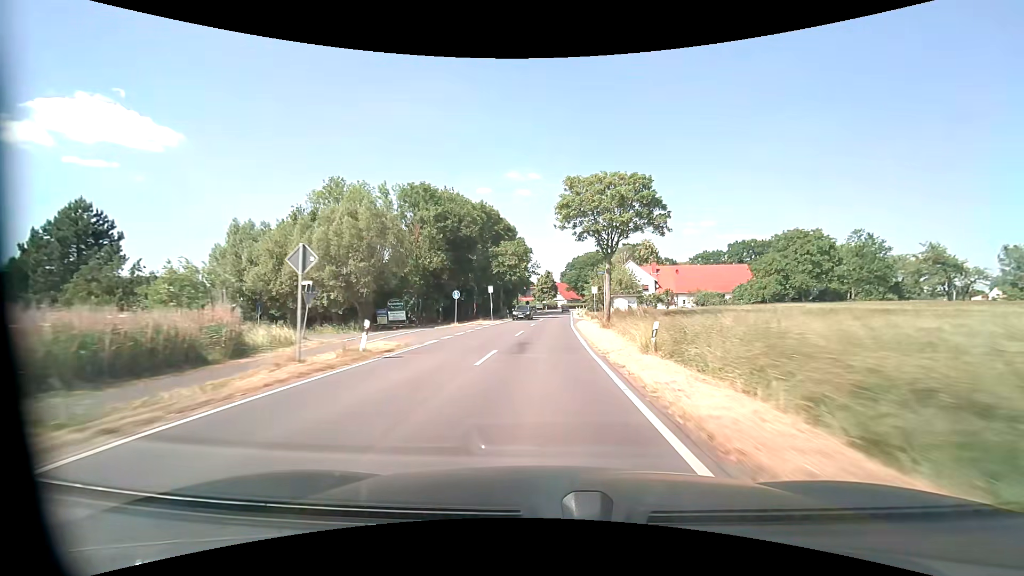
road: tertiary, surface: asphalt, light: Day
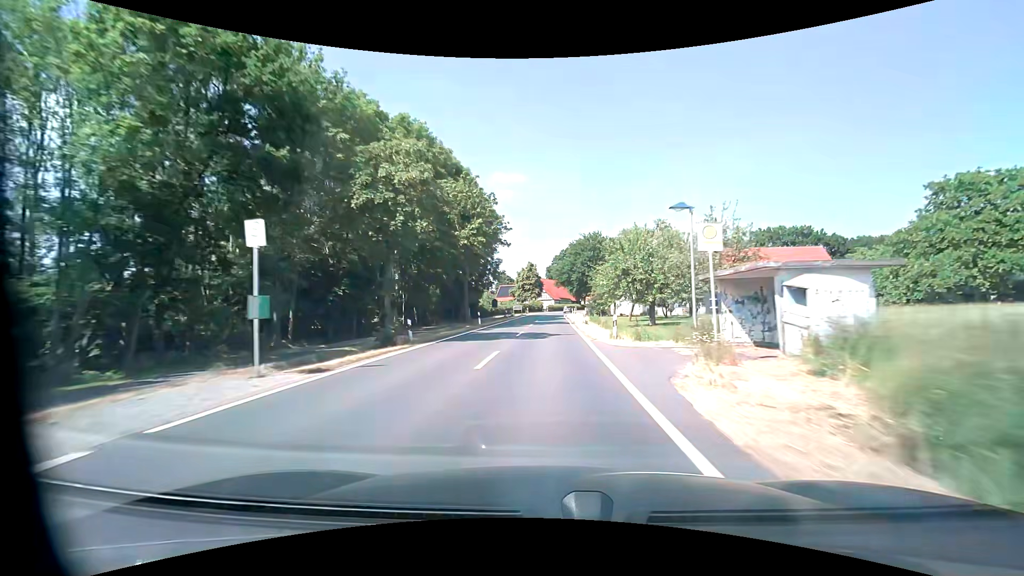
(+0.6, +36.3) m; +2°
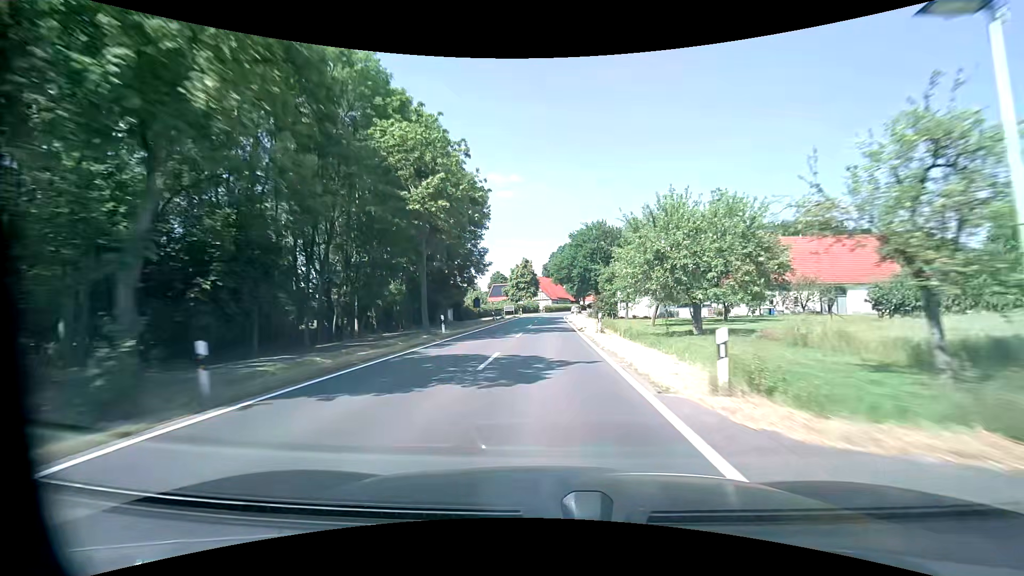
(+0.1, +12.1) m; 0°
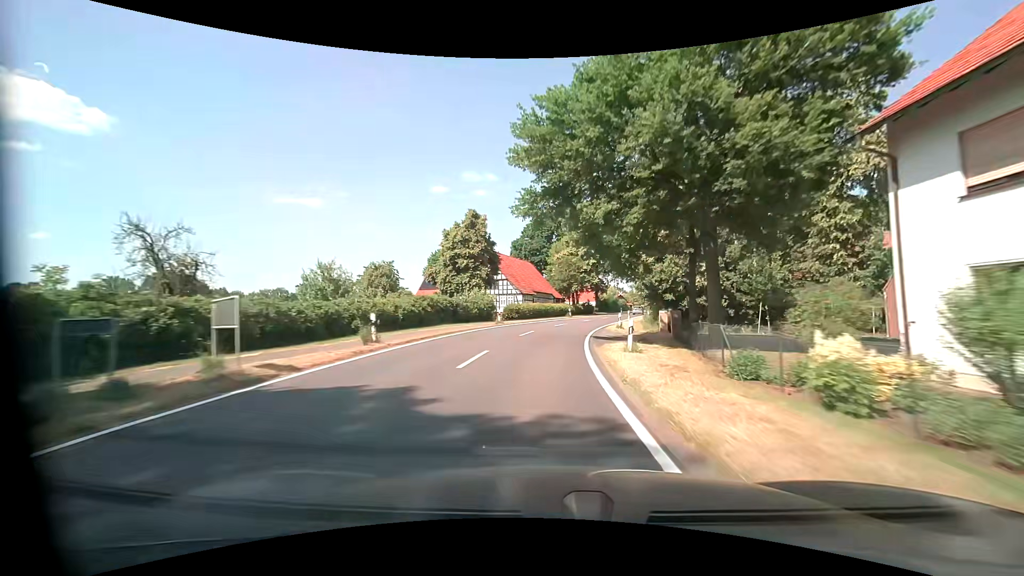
(+1.1, +59.3) m; +3°
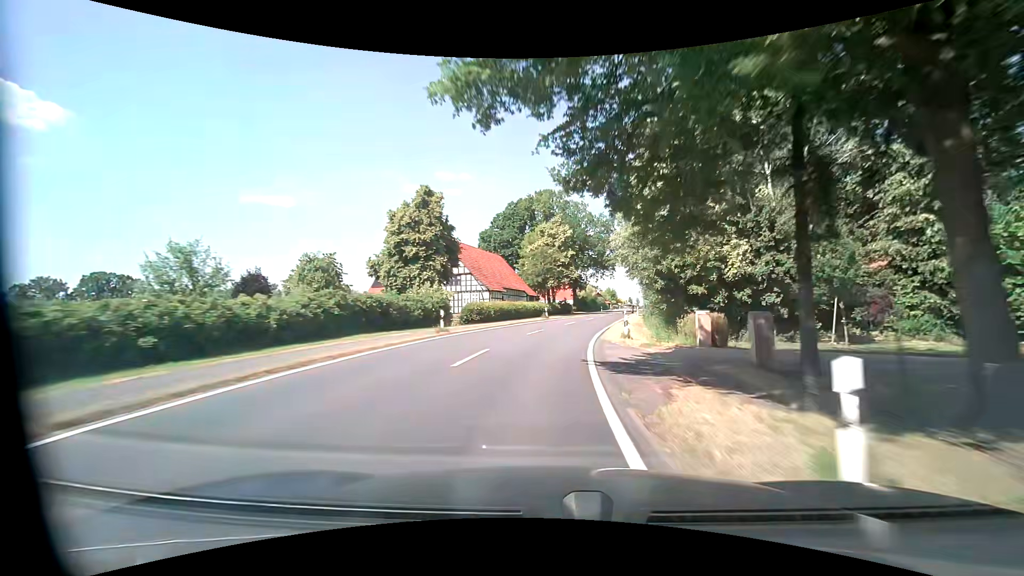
(+0.3, +11.7) m; +3°
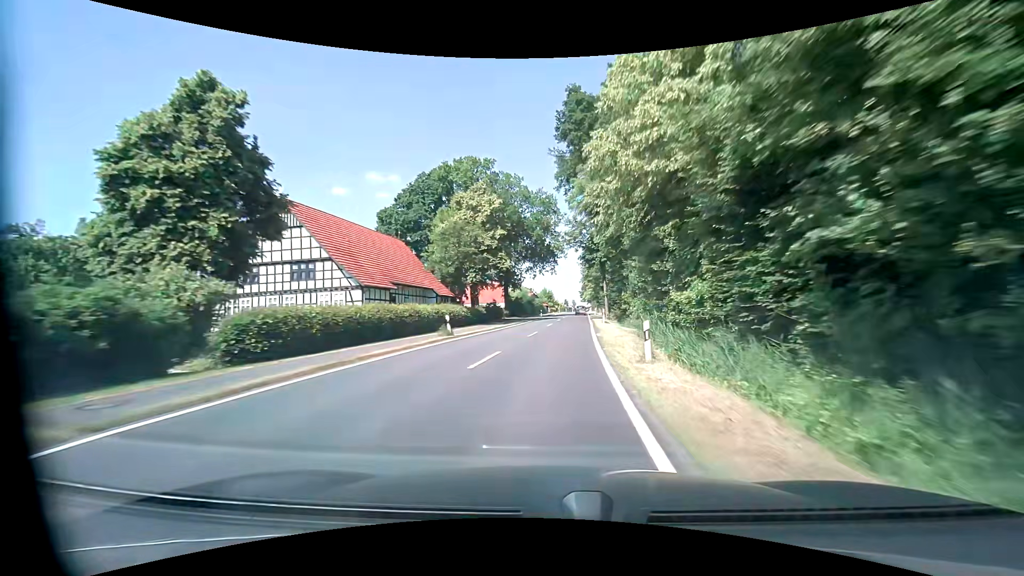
(+1.5, +23.3) m; +8°
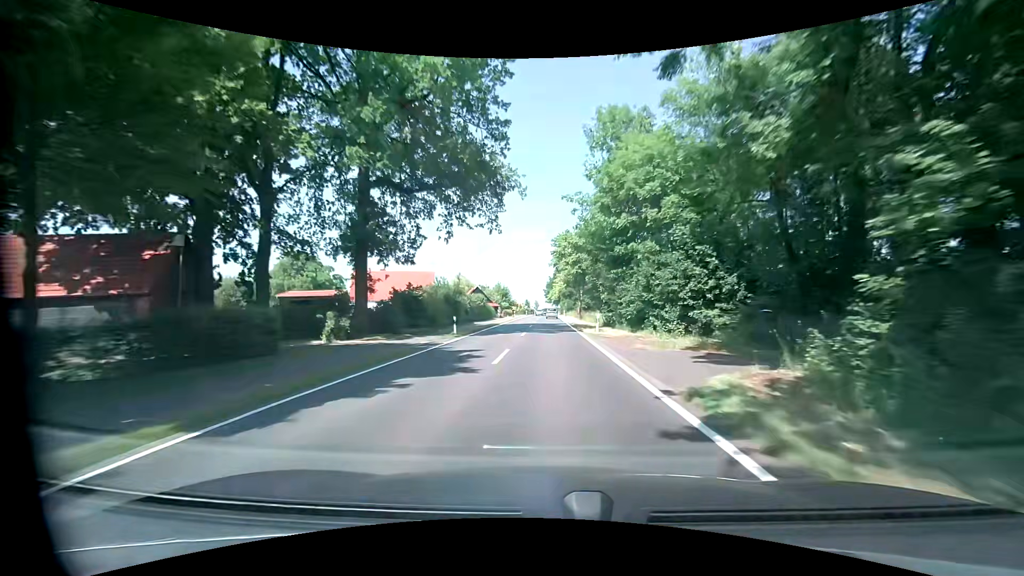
(+2.4, +46.3) m; +4°
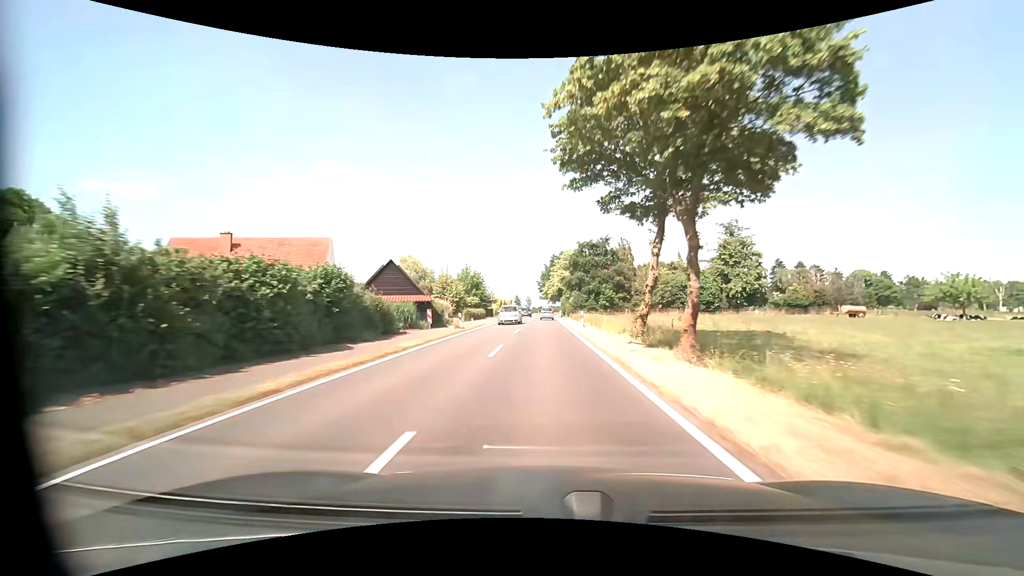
(+0.6, +46.3) m; +1°
(0, +10) (0, +20) (0, +30) (0, +40) (0, +50) (0, +60) (0, +70) (0, +80) (0, +90) (0, +100) m
